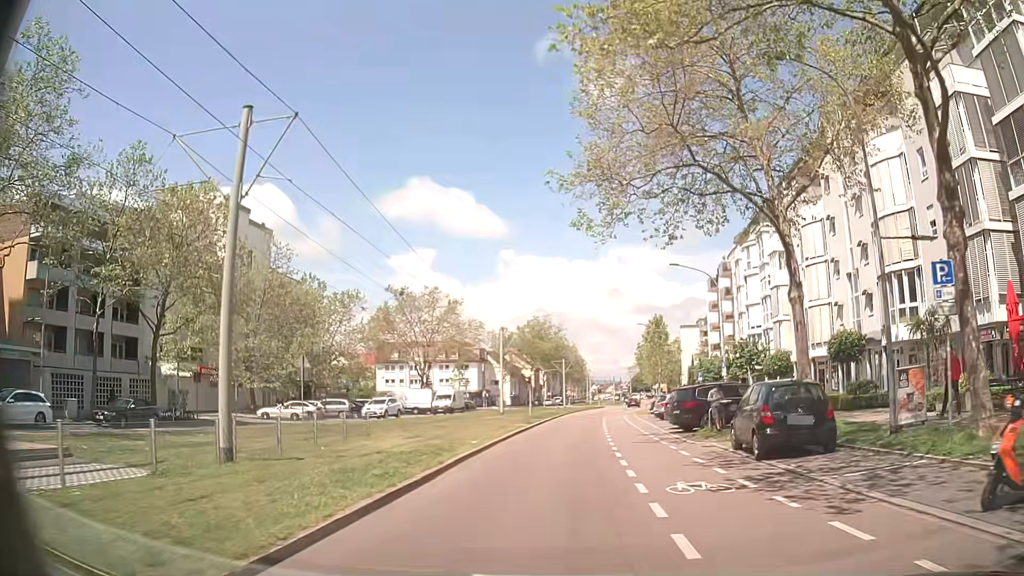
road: tertiary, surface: asphalt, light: Day
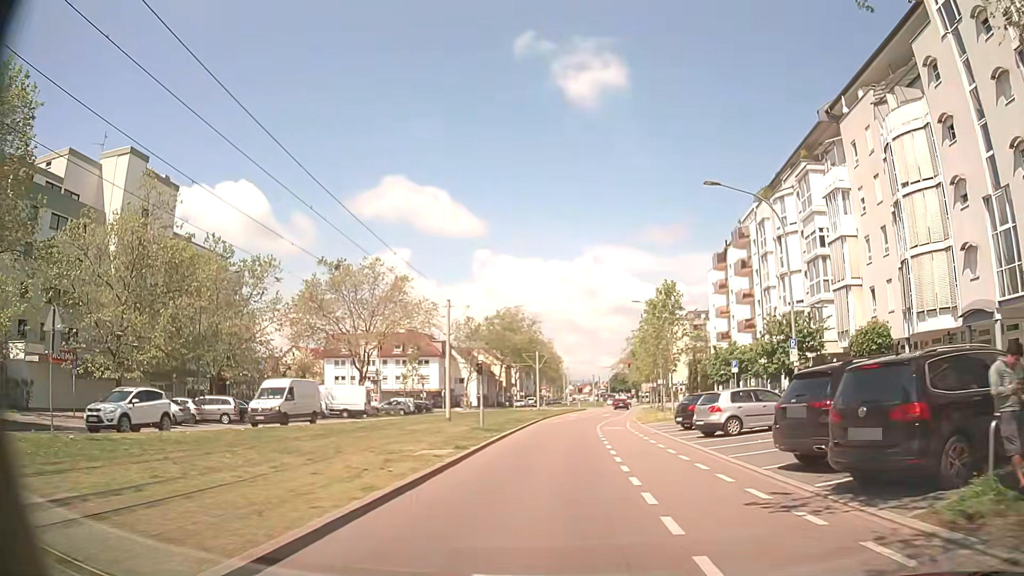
(+0.6, +17.2) m; +3°
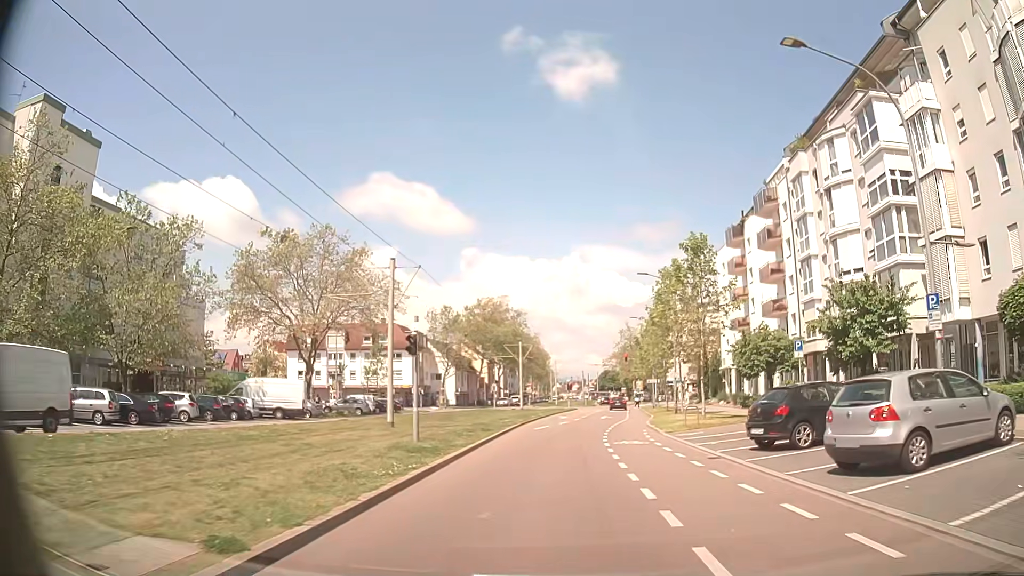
(+0.2, +11.8) m; +2°
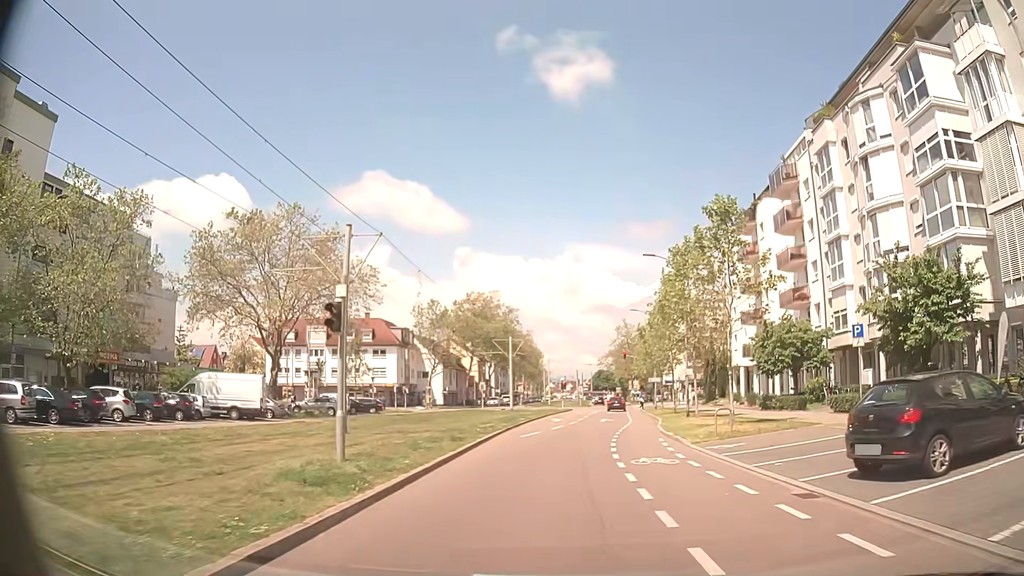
(0.0, +5.9) m; 0°
(0, +10) (+1, +20) (+2, +30) (+3, +40) (+4, +50) (+5, +60) (+6, +70) (+8, +79) (+17, +84) (+26, +86) m
